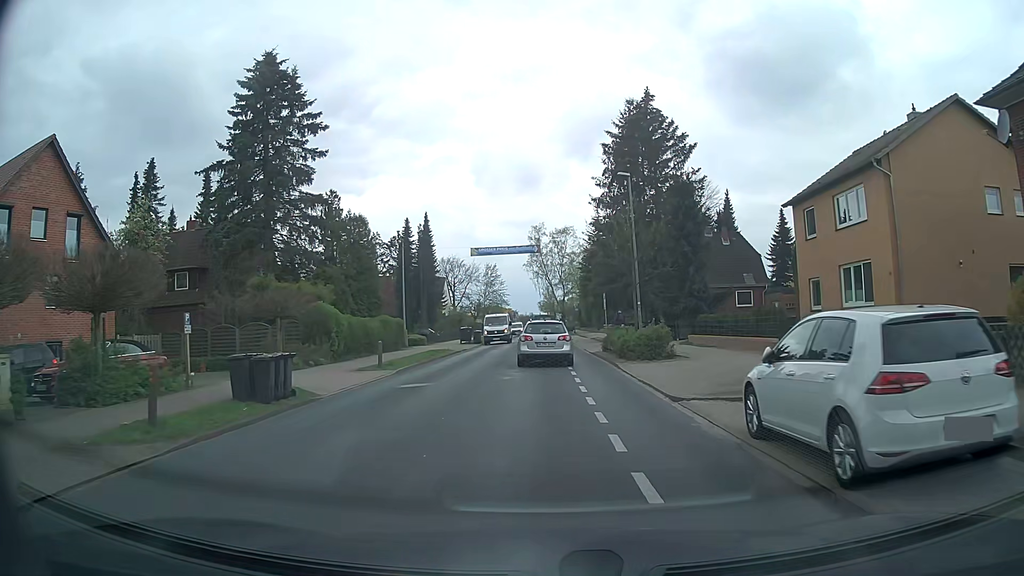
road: tertiary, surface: asphalt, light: Day
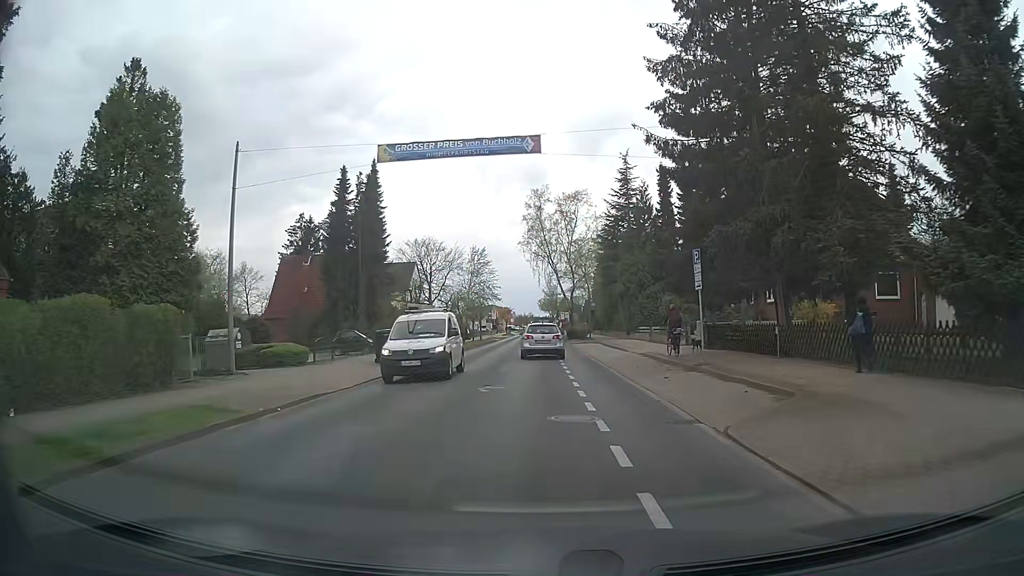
(+0.2, +28.8) m; +1°
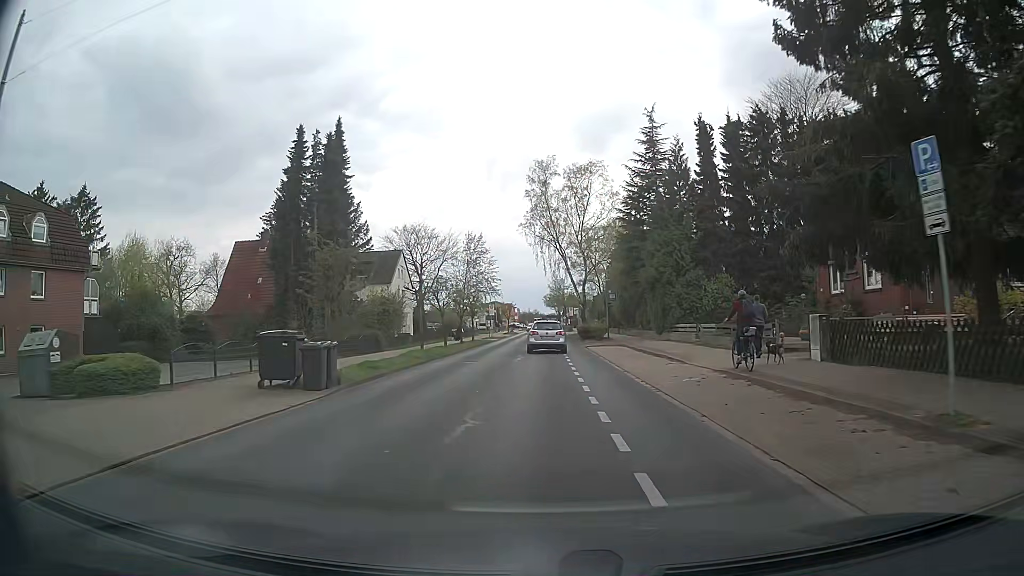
(-0.1, +12.3) m; -1°
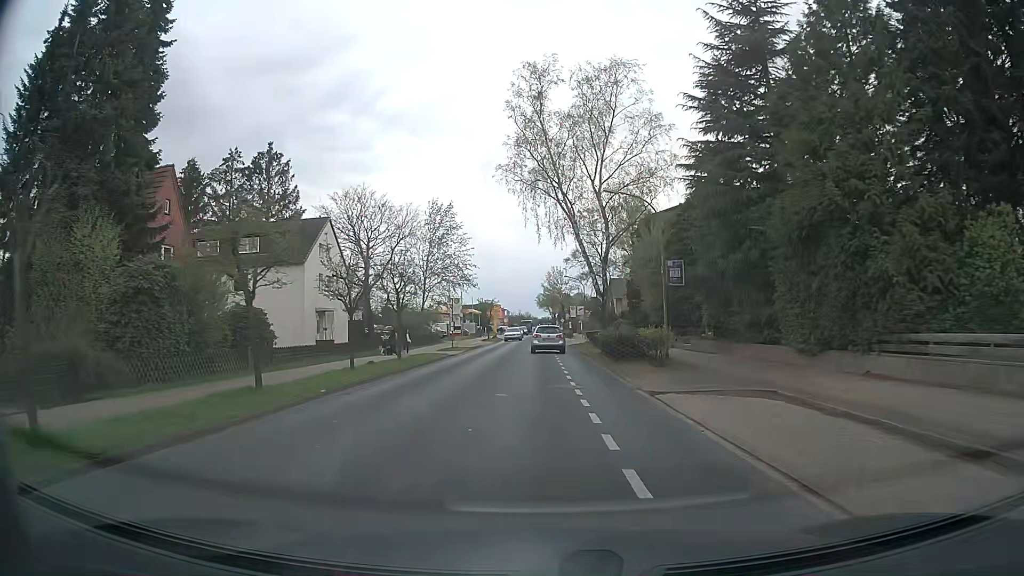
(+0.2, +25.5) m; +1°
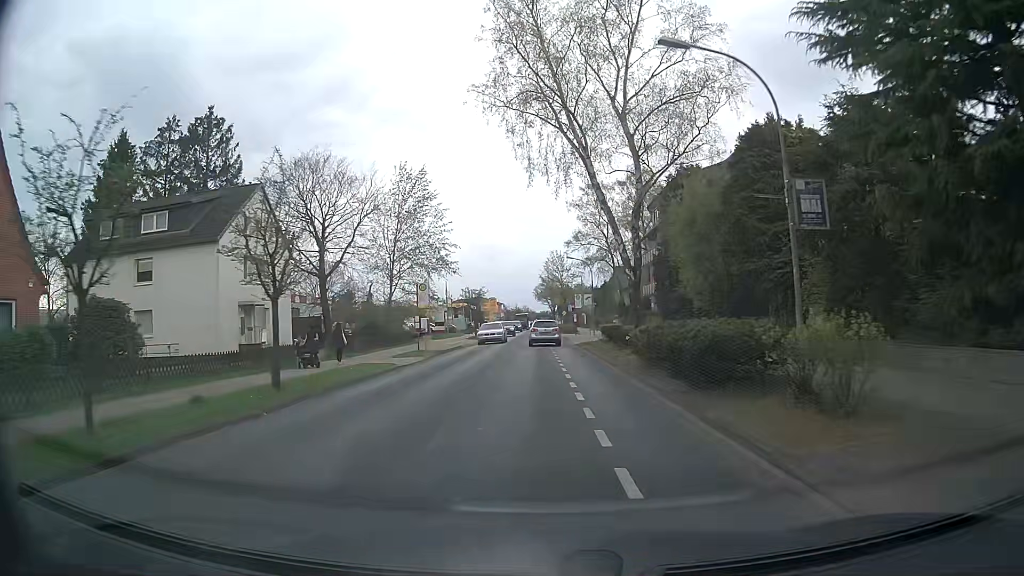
(0.0, +13.0) m; 0°
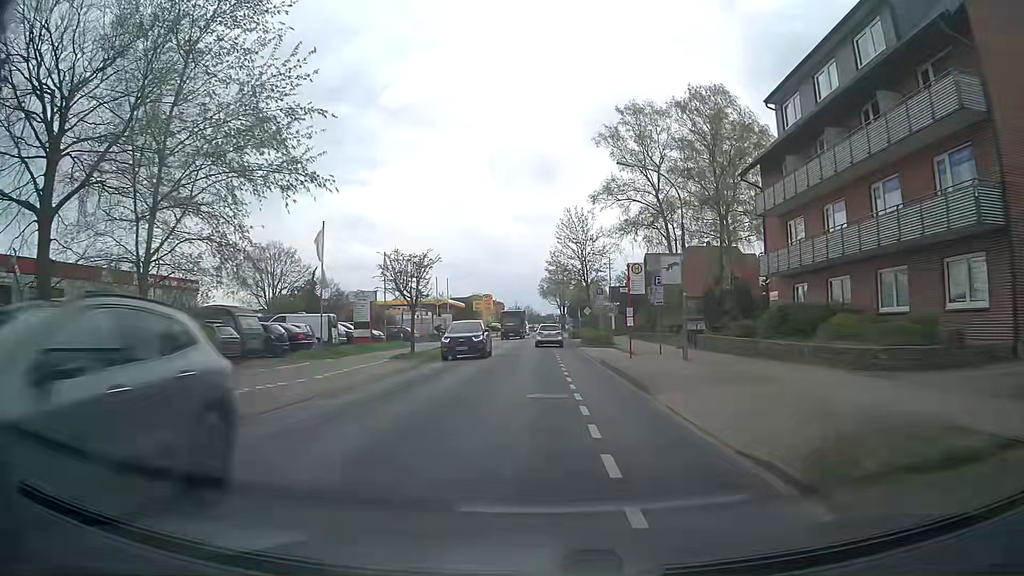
(-0.4, +33.5) m; -1°
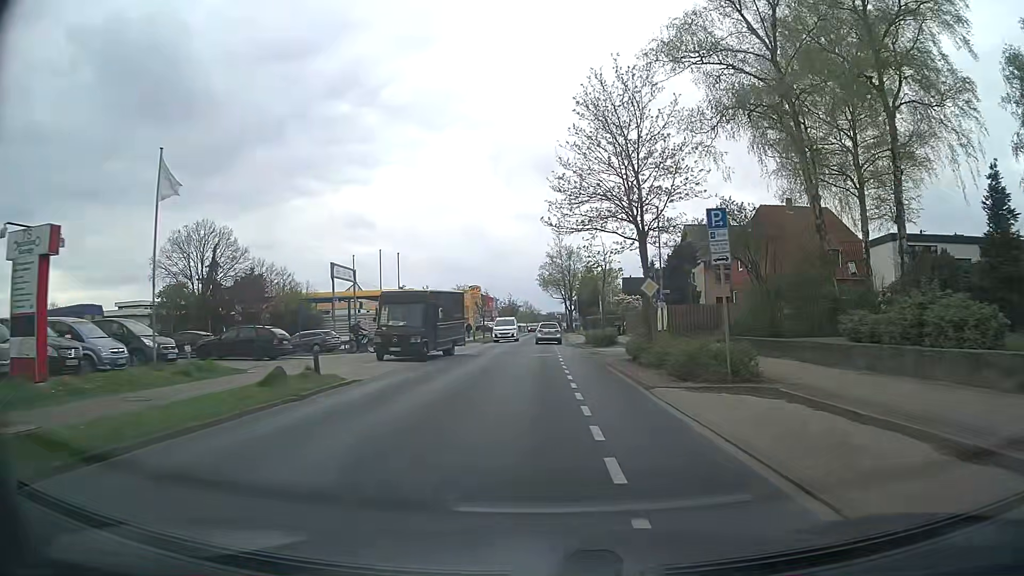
(0.0, +28.3) m; 0°
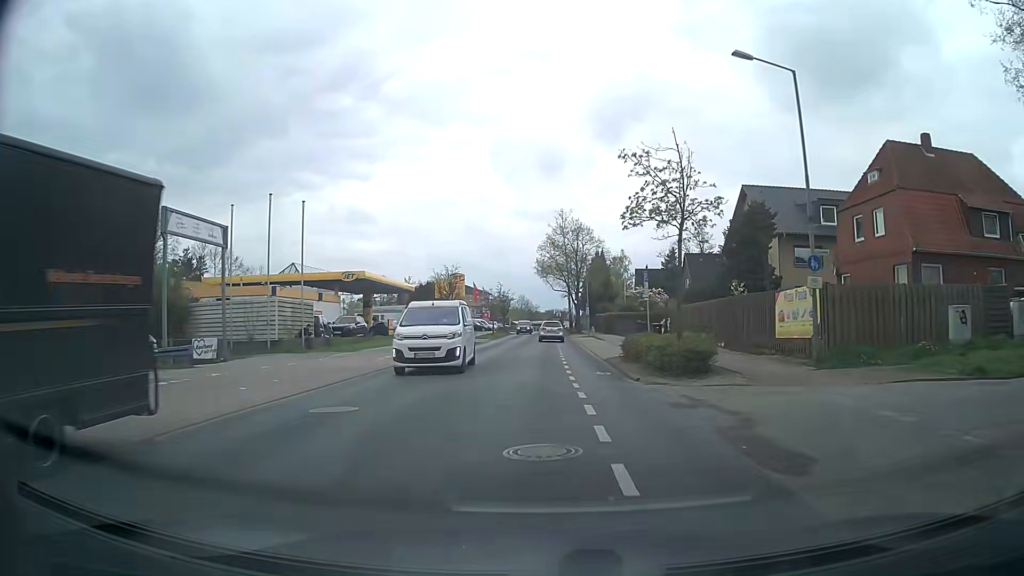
(-0.1, +22.0) m; -1°
(0, +10) (0, +20) (+1, +30) (+1, +40) (+1, +50) (+1, +60) (+1, +70) (+2, +80) (+2, +90) (+2, +100) m
